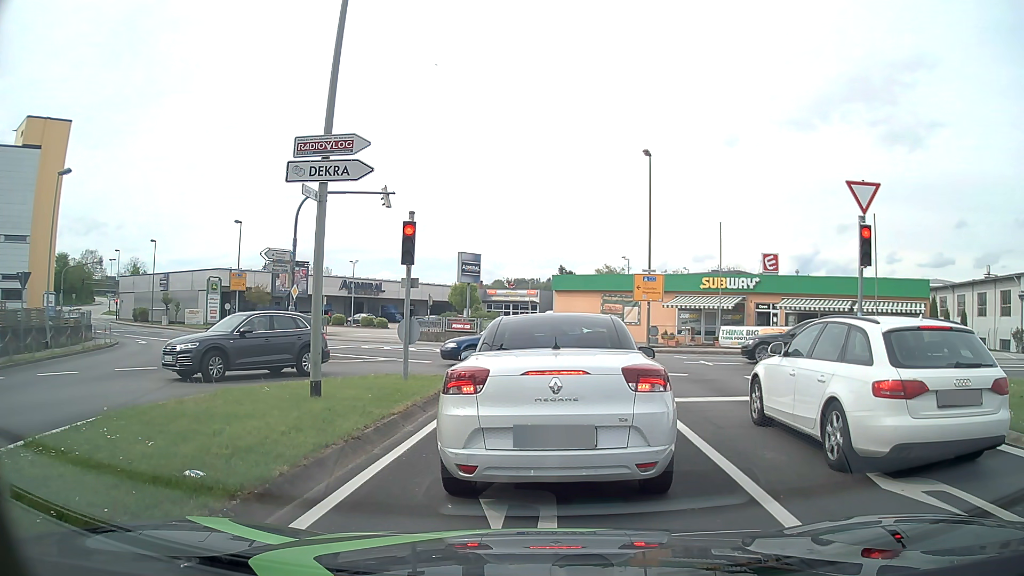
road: tertiary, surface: asphalt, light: Day
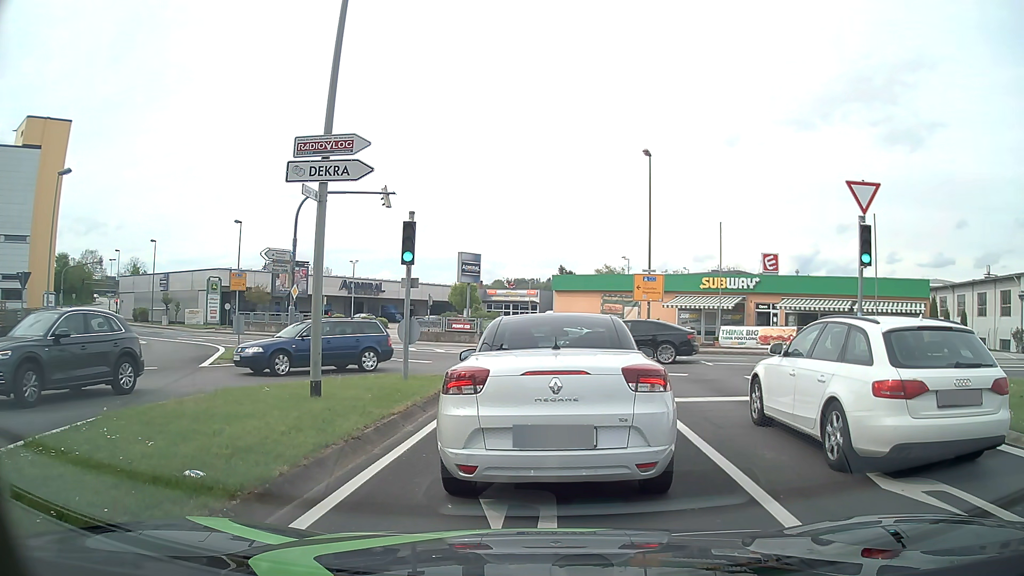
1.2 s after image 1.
(0.0, 0.0) m; 0°
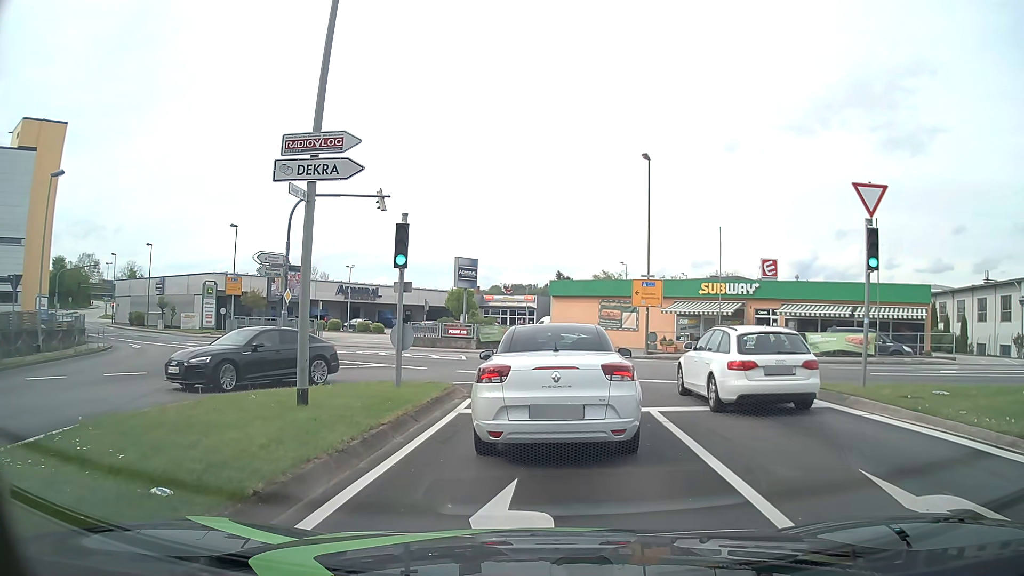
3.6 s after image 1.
(0.0, +0.6) m; -1°
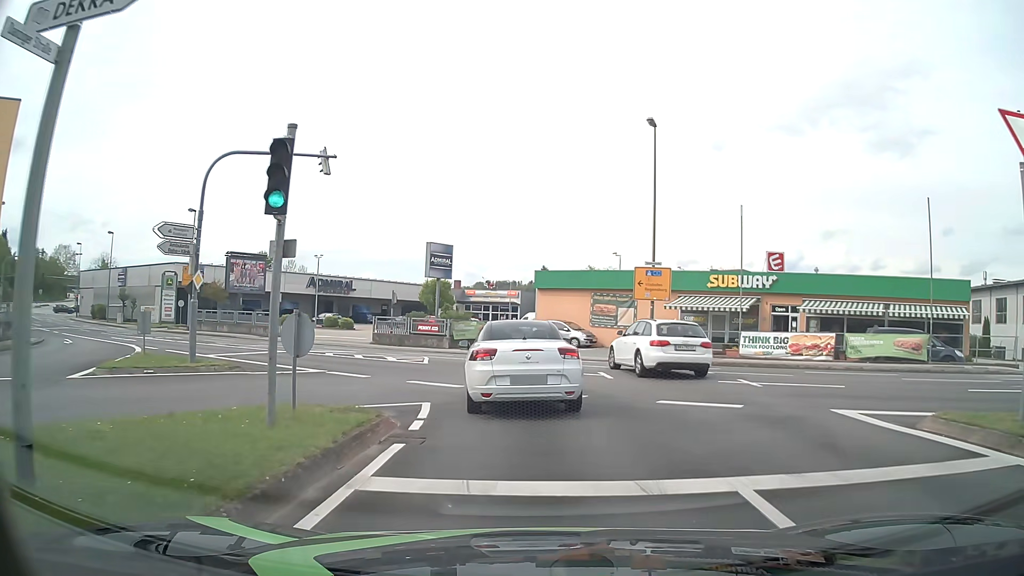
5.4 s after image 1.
(+0.1, +6.2) m; +1°
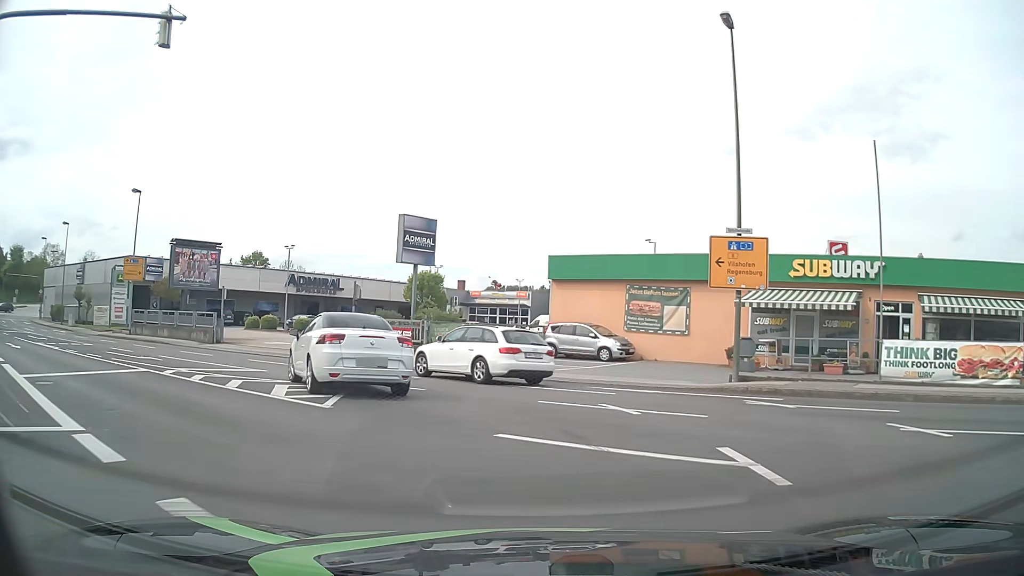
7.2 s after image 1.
(0.0, +11.3) m; 0°
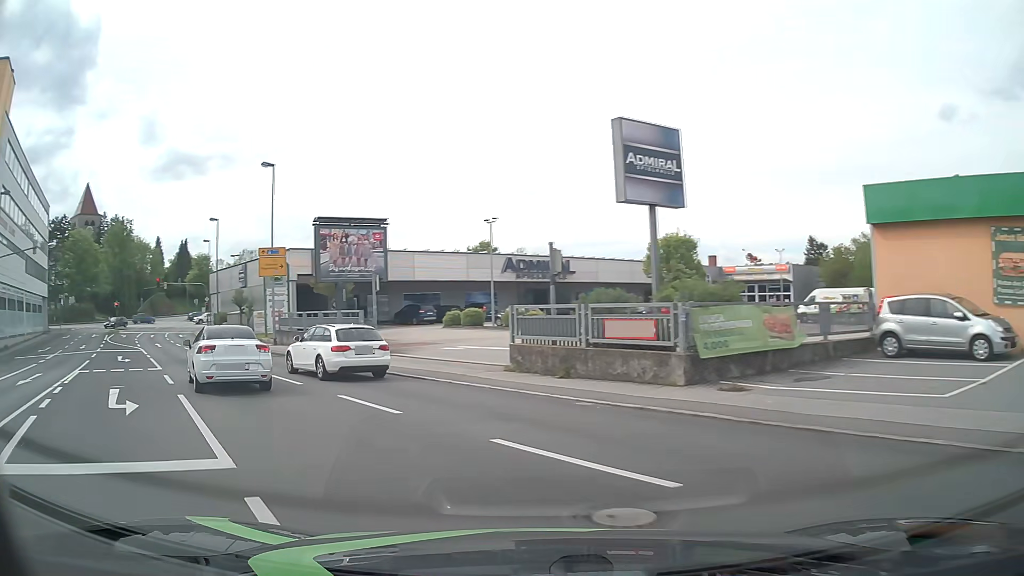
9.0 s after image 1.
(-1.4, +12.5) m; -19°
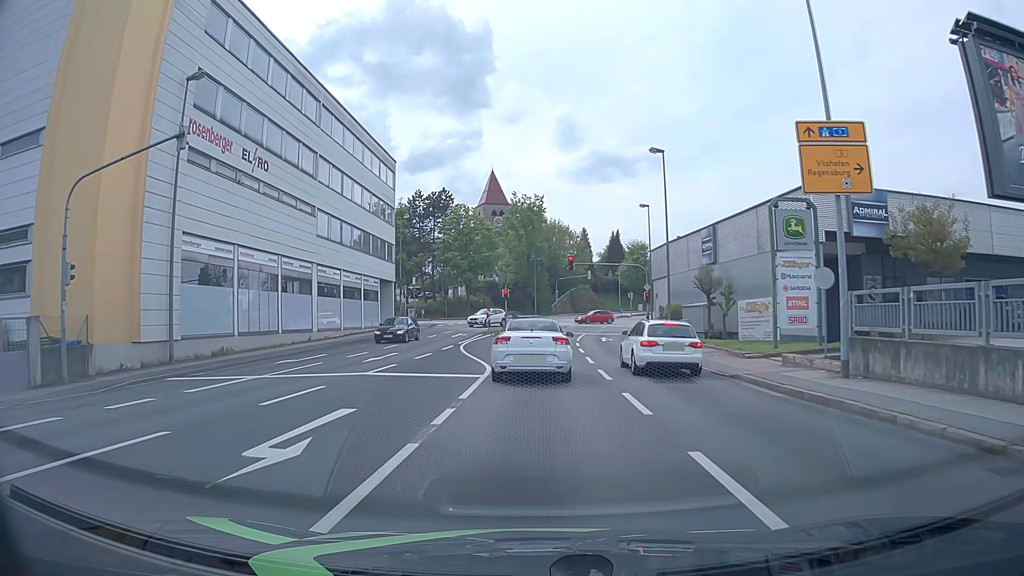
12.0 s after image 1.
(-11.4, +21.2) m; -40°
